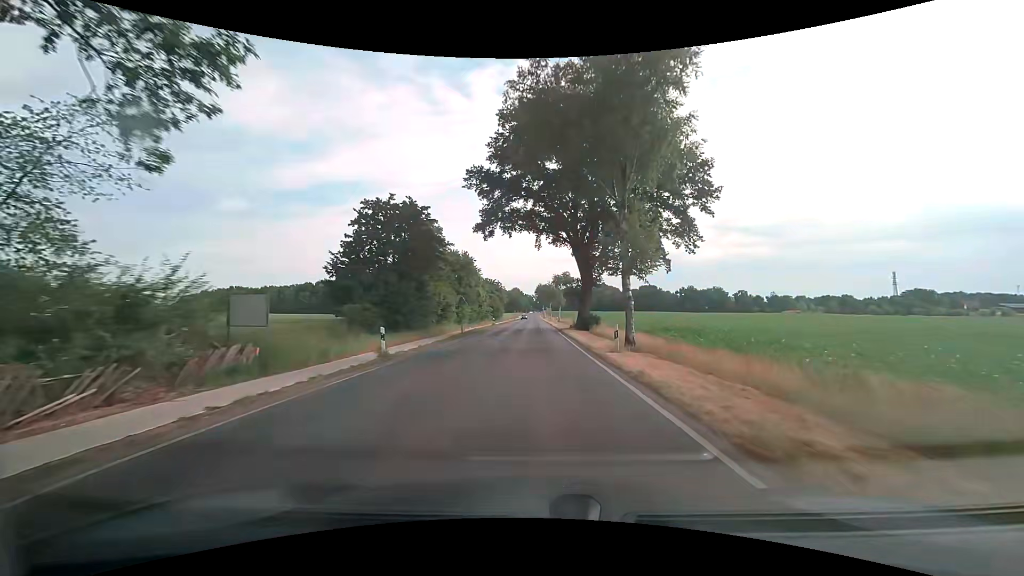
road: secondary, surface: asphalt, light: Day
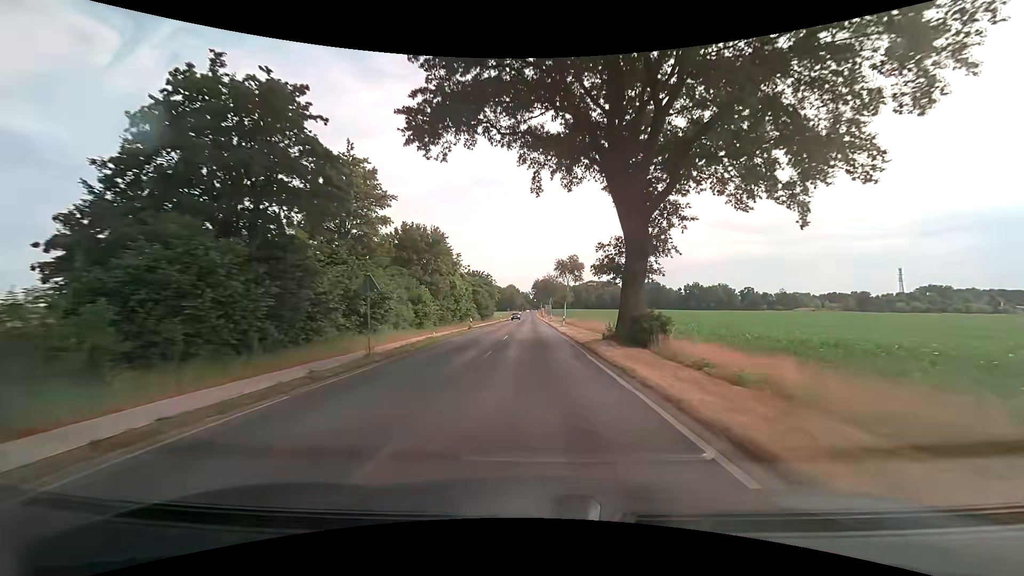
(0.0, +21.3) m; 0°
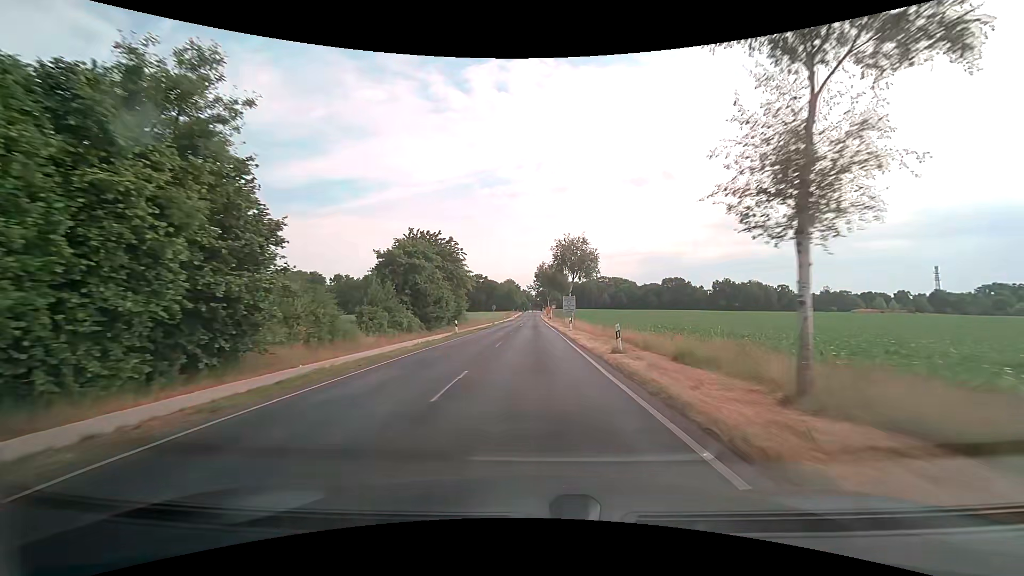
(+0.2, +53.6) m; 0°
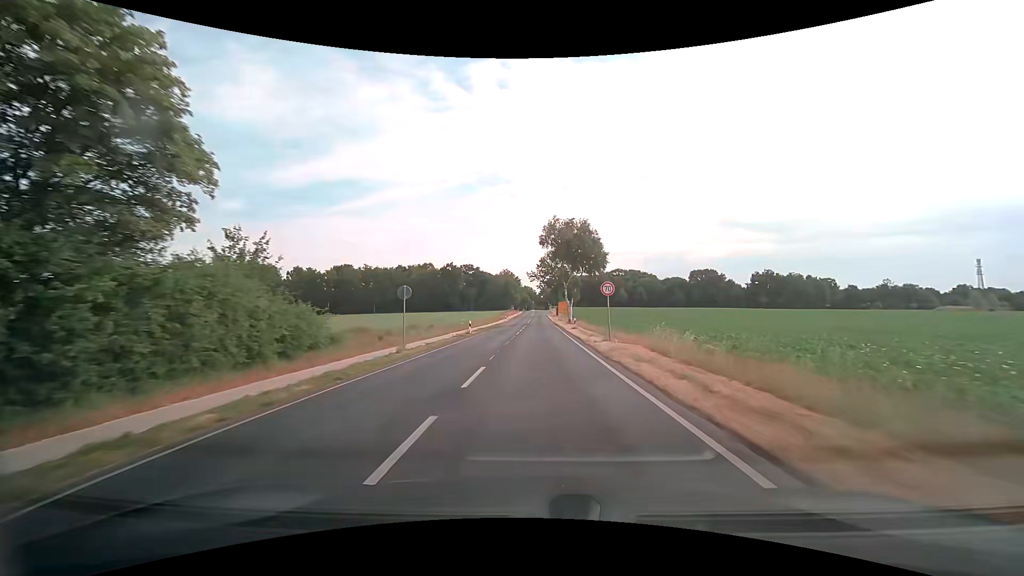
(-0.3, +52.8) m; -1°
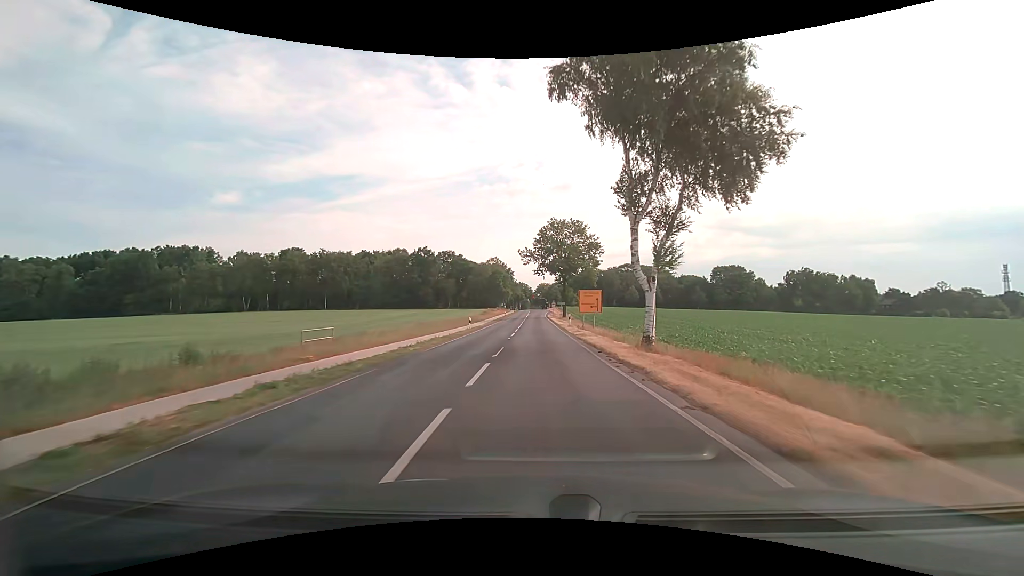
(+0.1, +41.5) m; 0°
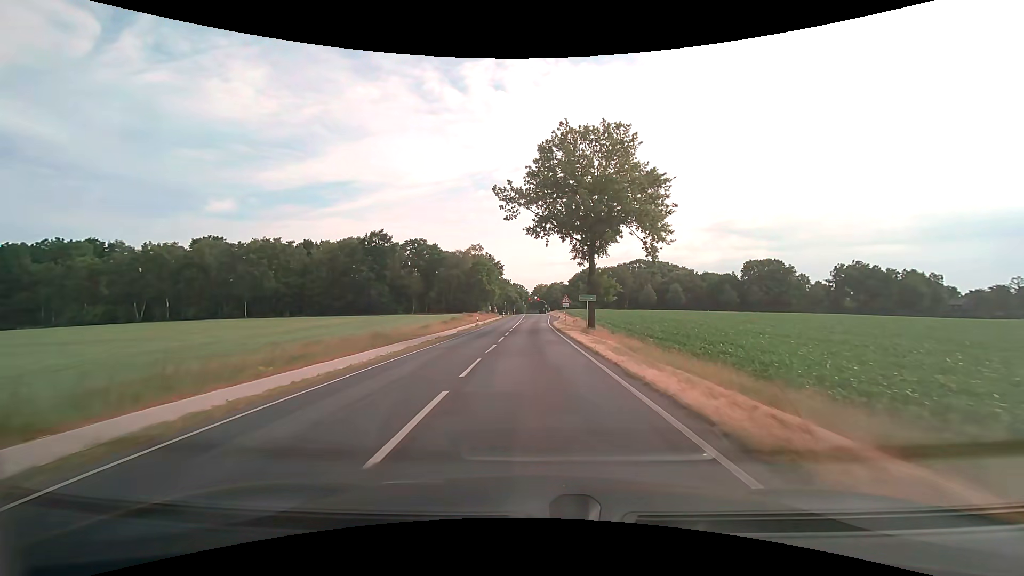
(+0.2, +40.4) m; 0°
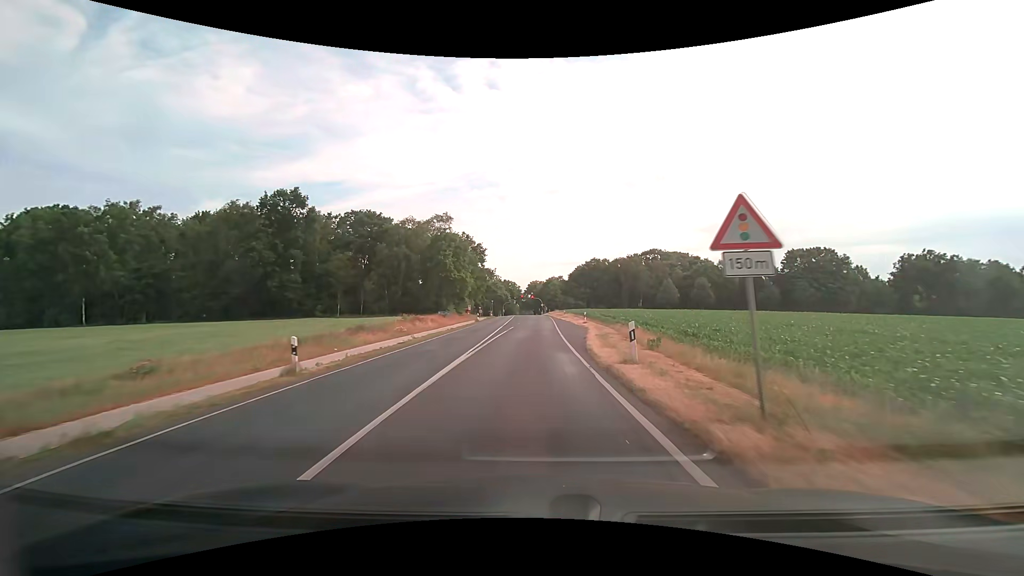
(+0.1, +38.5) m; 0°
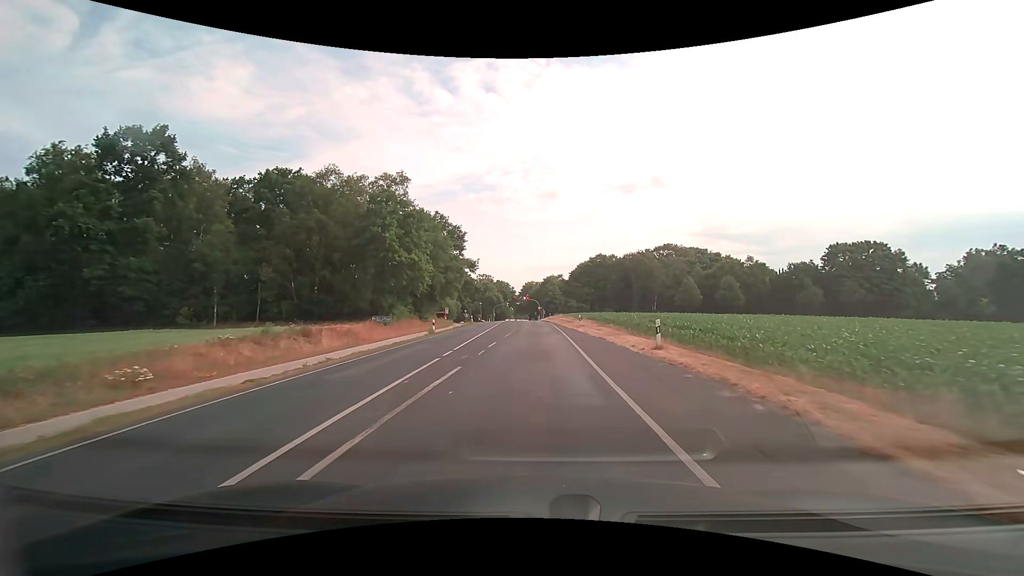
(+0.2, +25.8) m; +1°
(0, +10) (0, +20) (0, +30) (0, +40) (0, +50) (0, +60) (0, +70) (0, +80) (-1, +90) (-1, +100) m
